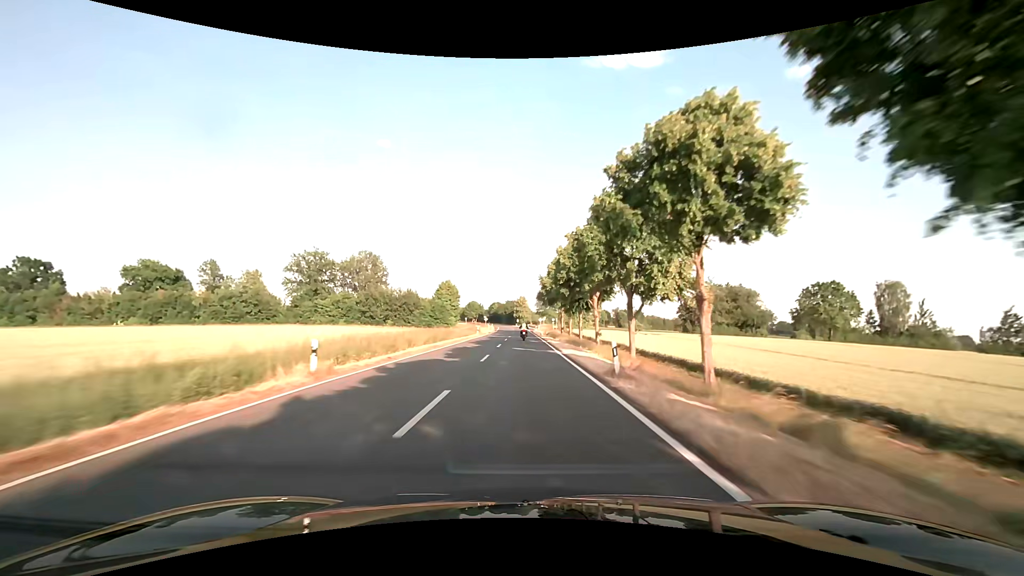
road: secondary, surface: asphalt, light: Day
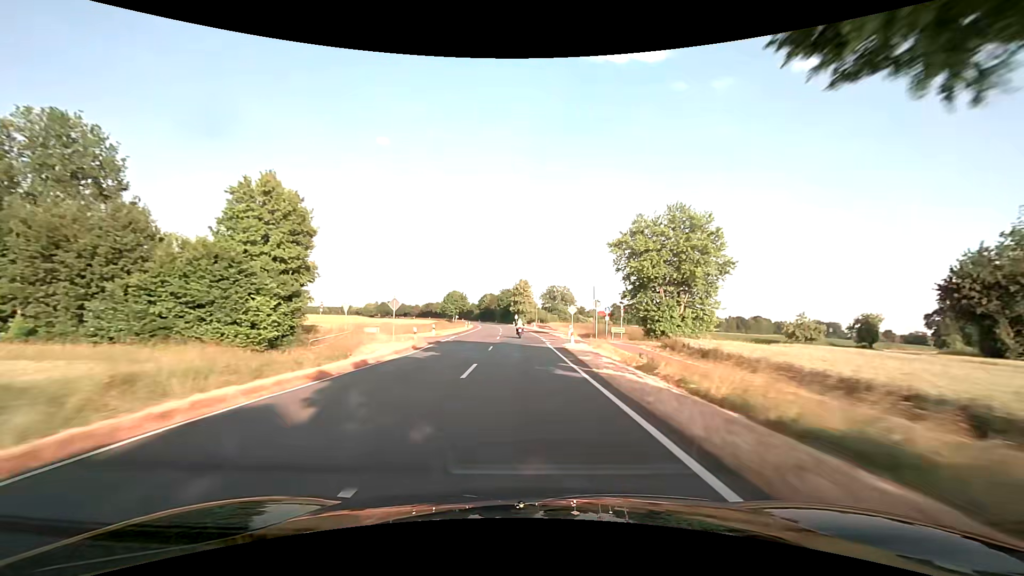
(-0.5, +78.2) m; 0°
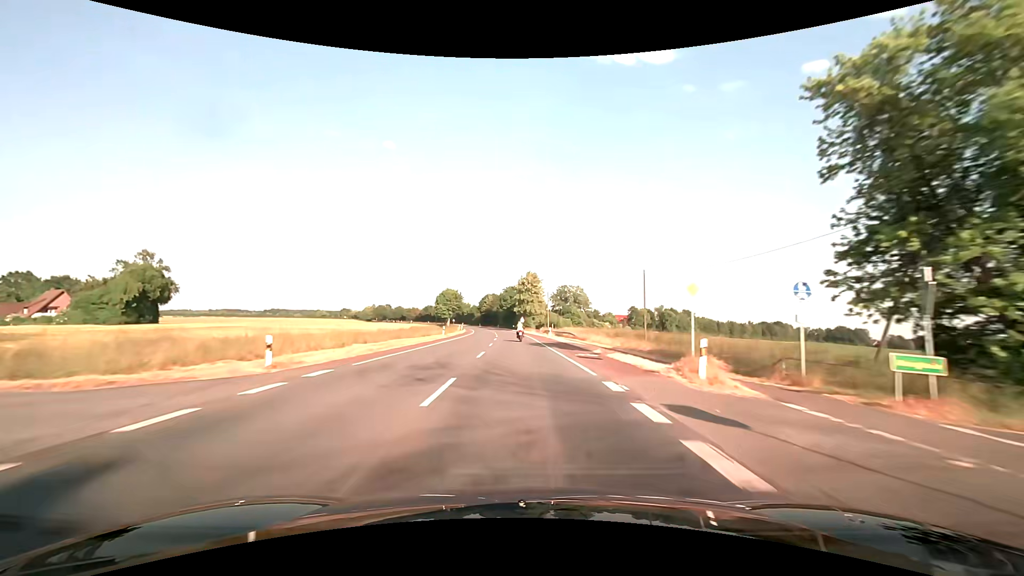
(-0.2, +31.2) m; -1°
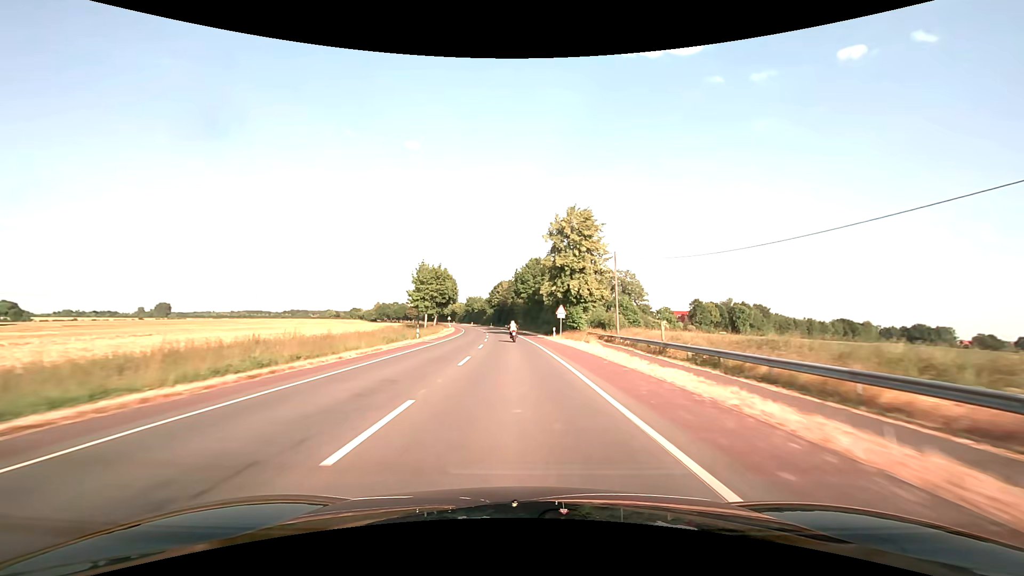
(-1.2, +61.4) m; -3°
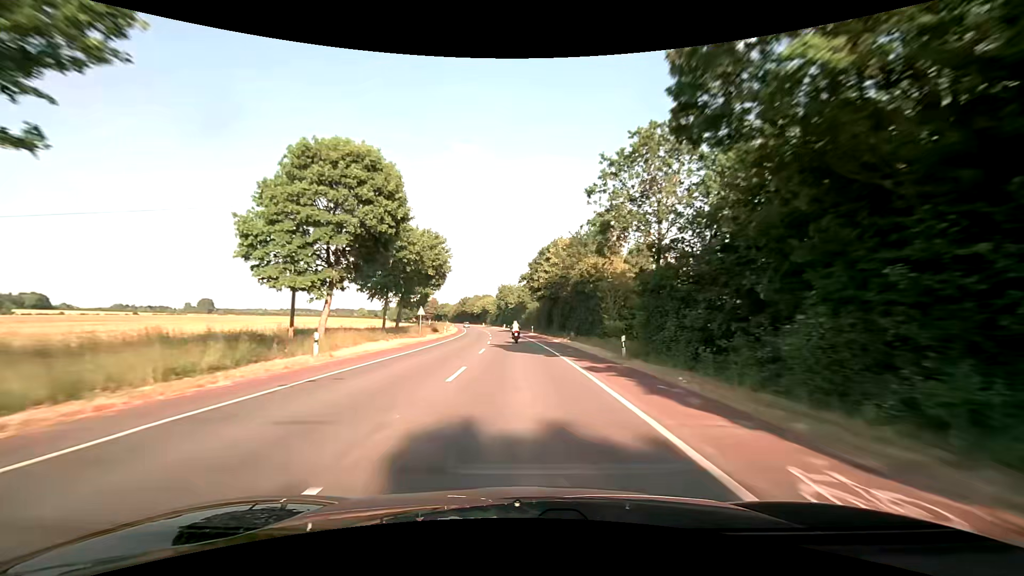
(-3.6, +74.7) m; -5°
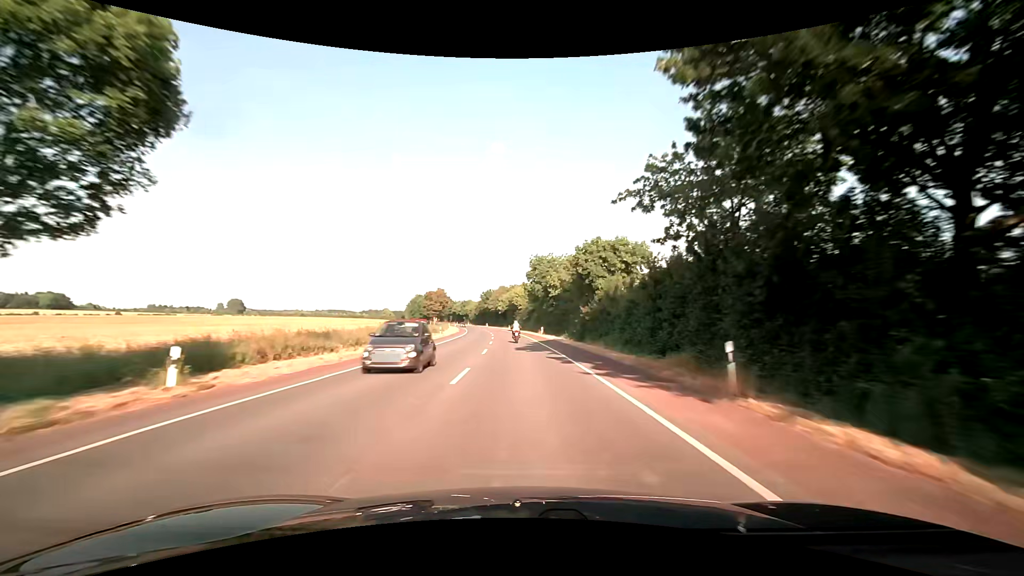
(-2.8, +59.0) m; -5°
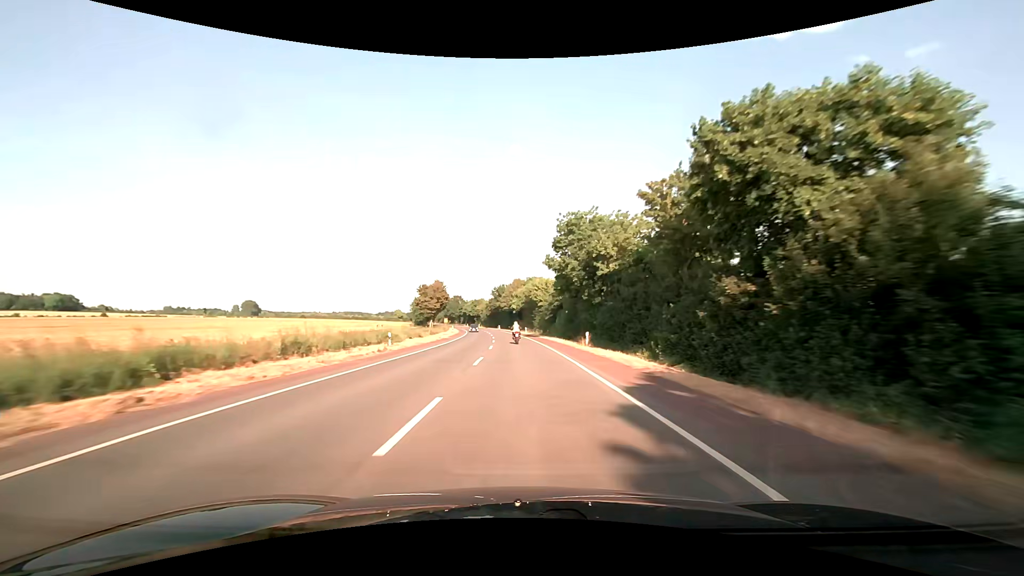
(-0.6, +29.4) m; -2°
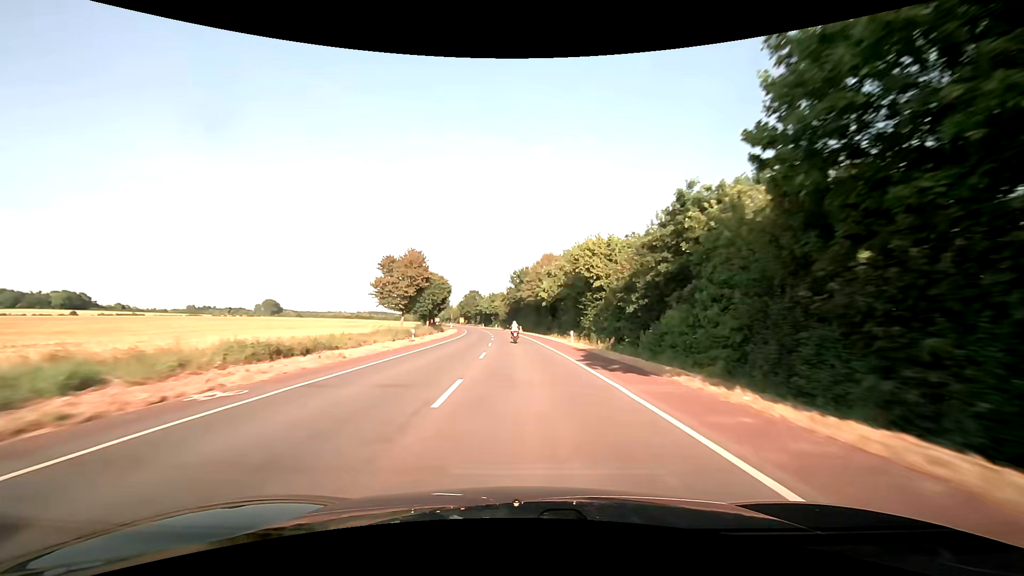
(-1.2, +43.9) m; -3°
(0, +10) (0, +20) (0, +30) (-1, +40) (-1, +50) (-2, +60) (-3, +70) (-3, +80) (-4, +90) (-6, +100) m
